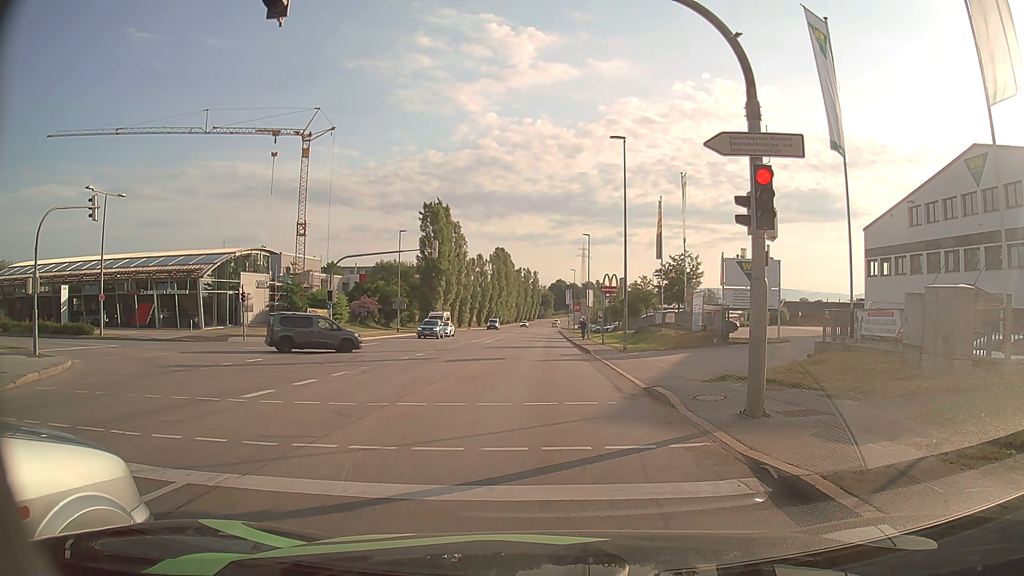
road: secondary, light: Day
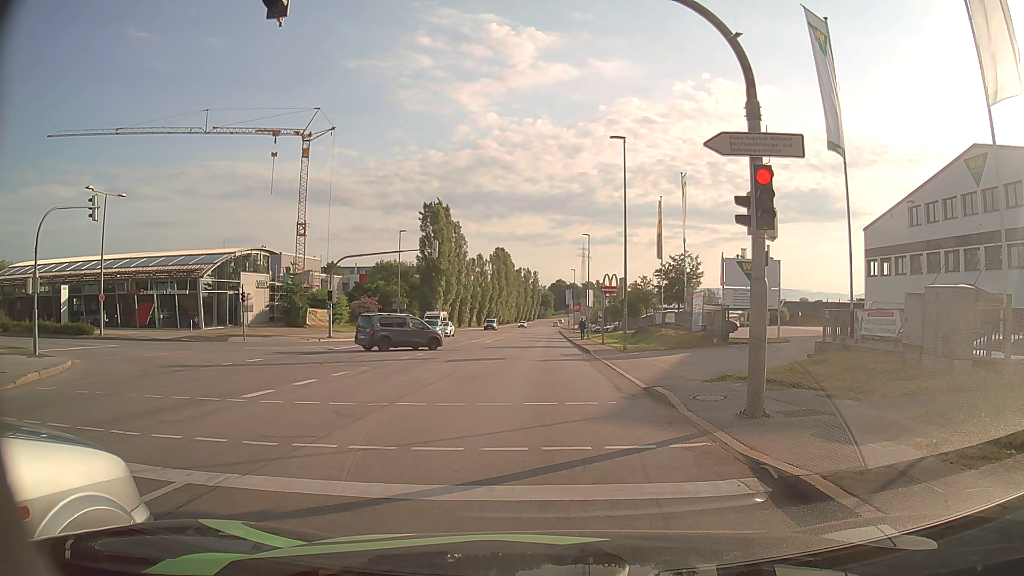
(0.0, 0.0) m; 0°
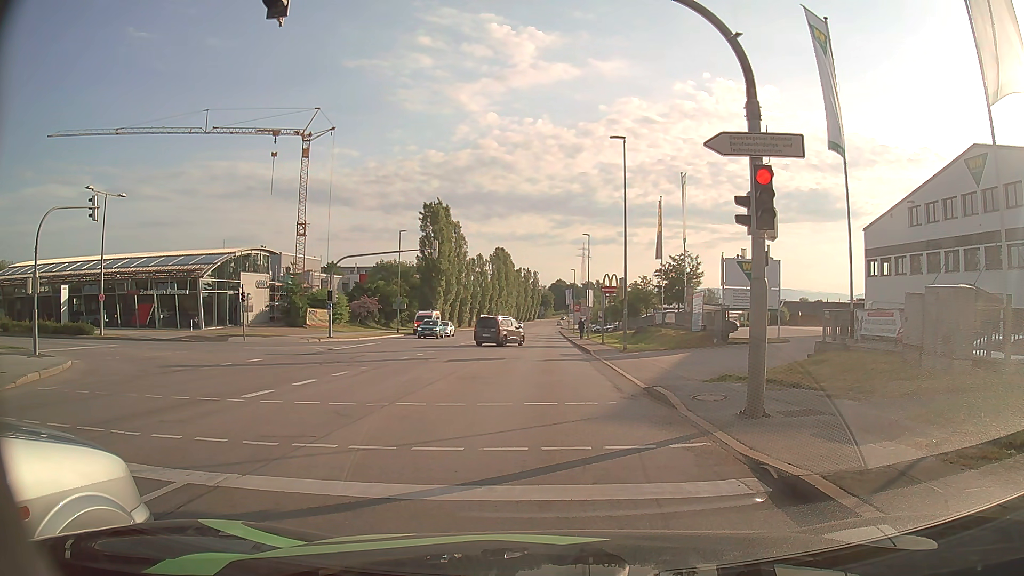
(0.0, 0.0) m; 0°
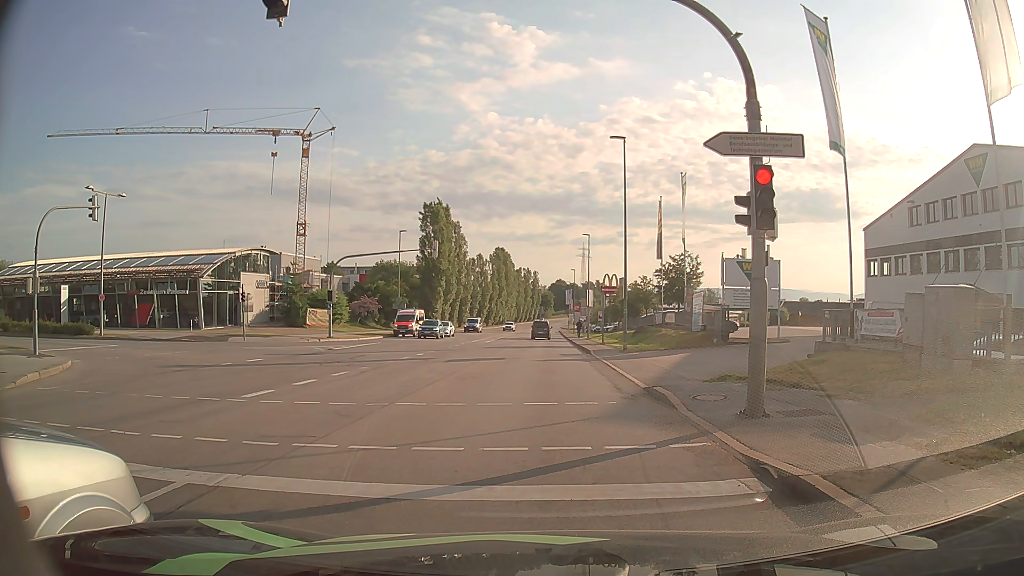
(0.0, 0.0) m; 0°
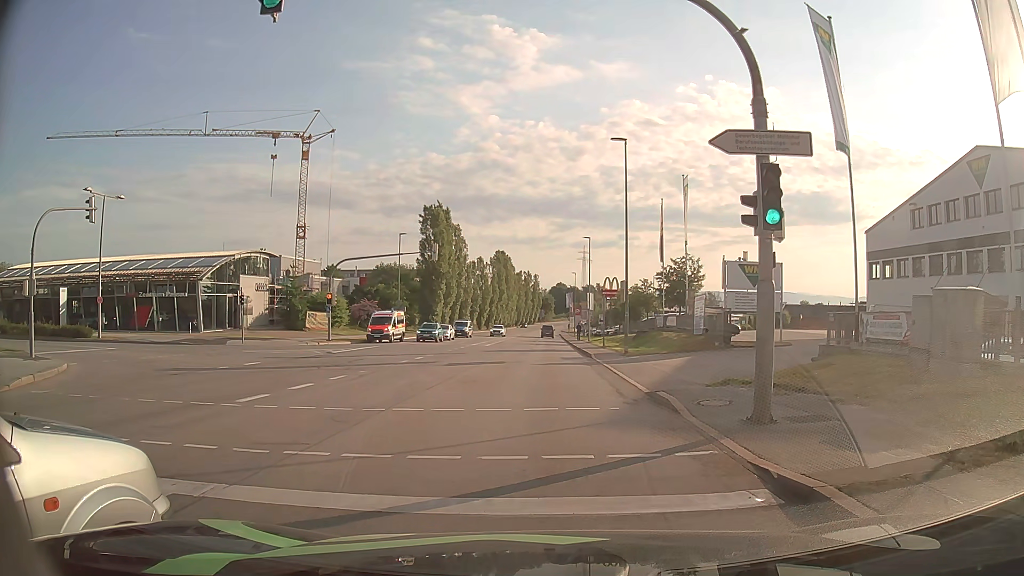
(0.0, +0.3) m; 0°
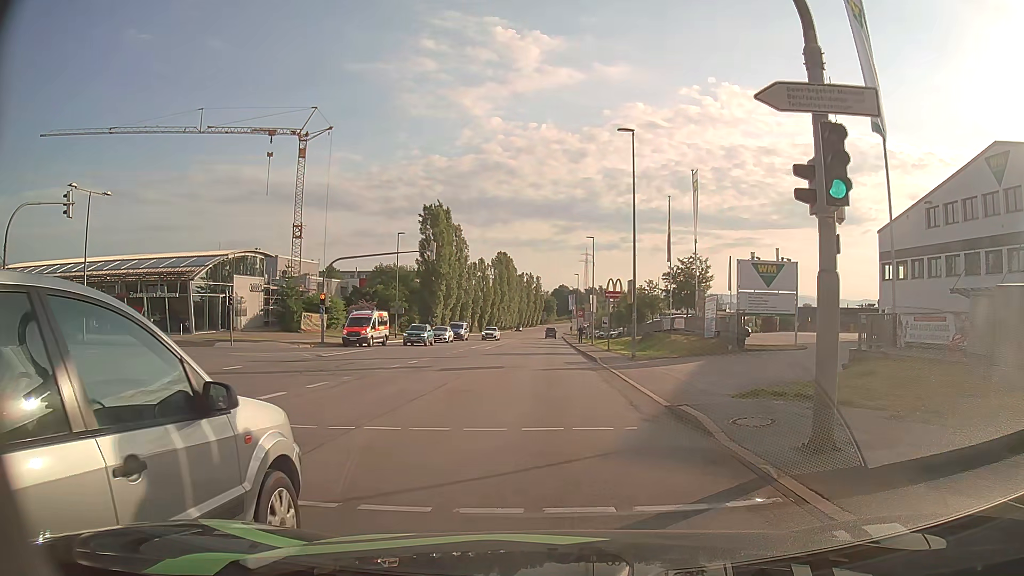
(0.0, +2.1) m; +1°
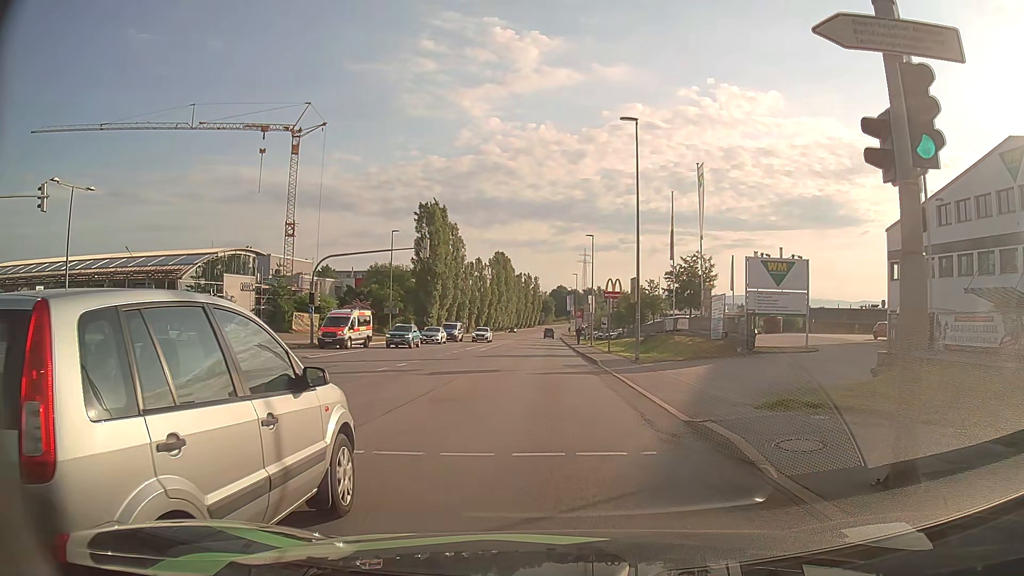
(0.0, +1.9) m; +1°
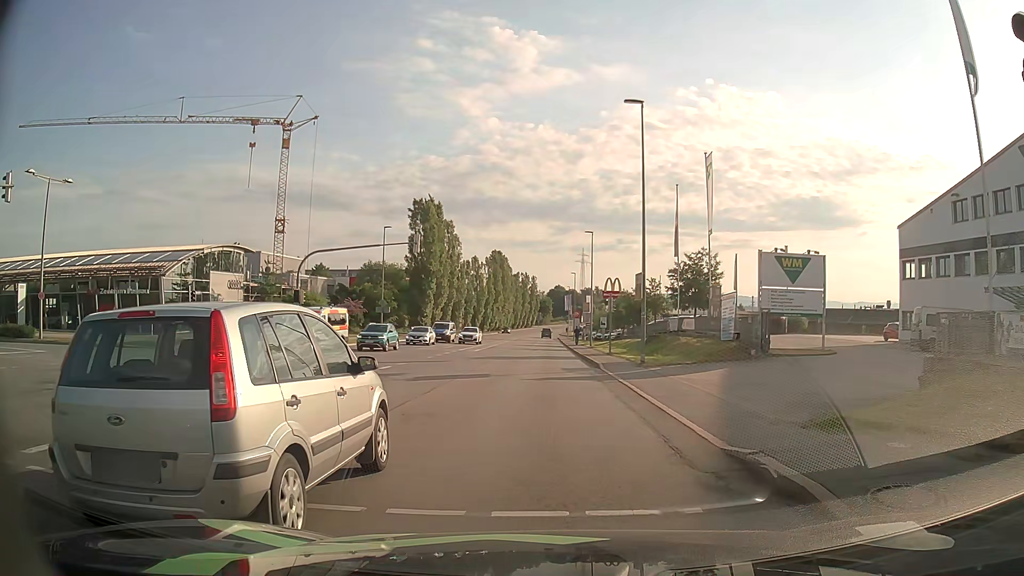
(0.0, +2.5) m; -1°
(0, +10) (0, +20) (0, +30) (0, +40) (0, +50) (0, +60) (0, +70) (0, +80) (0, +90) (0, +100) m
